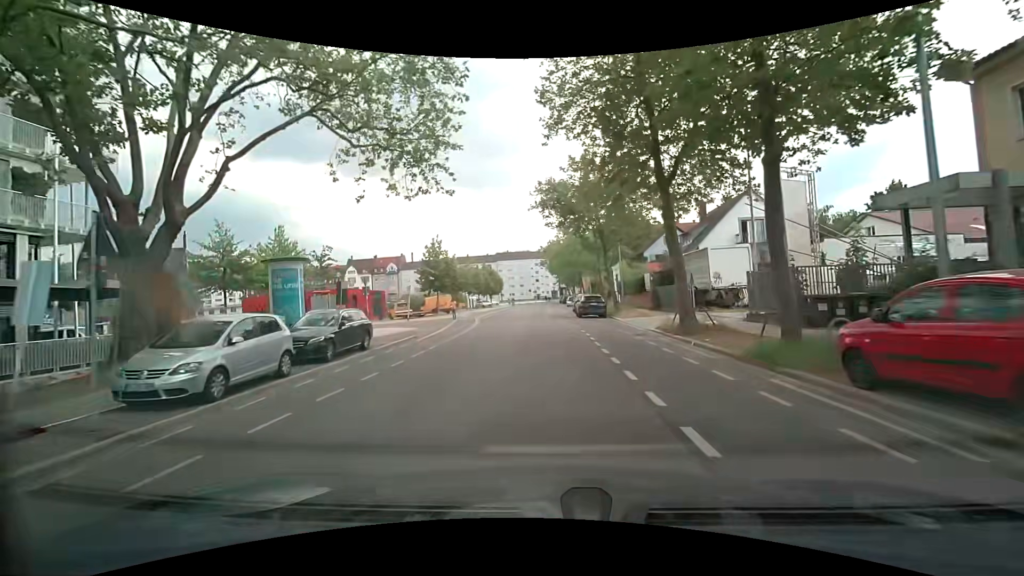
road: tertiary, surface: asphalt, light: Day
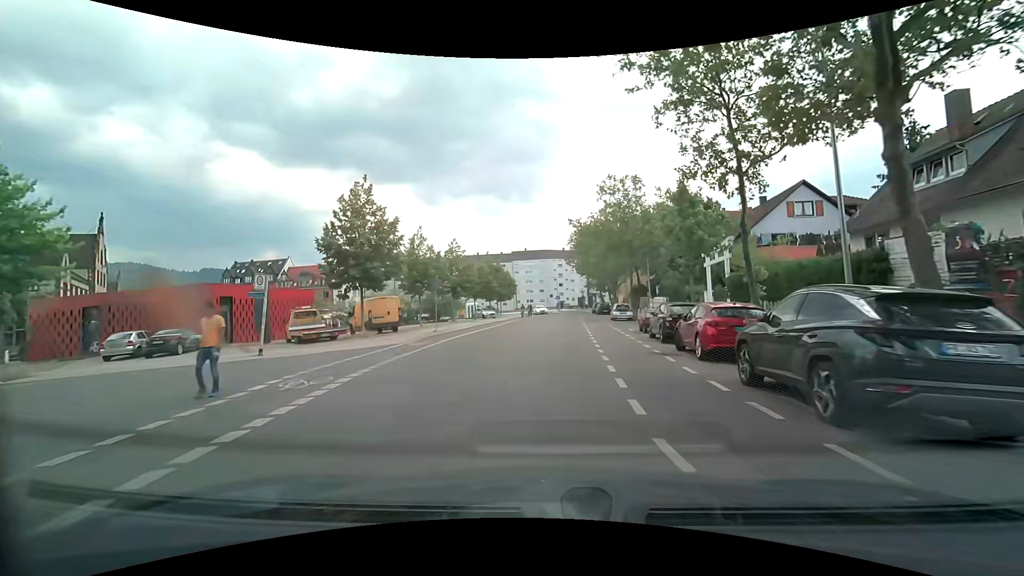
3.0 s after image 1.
(-0.9, +28.0) m; -3°
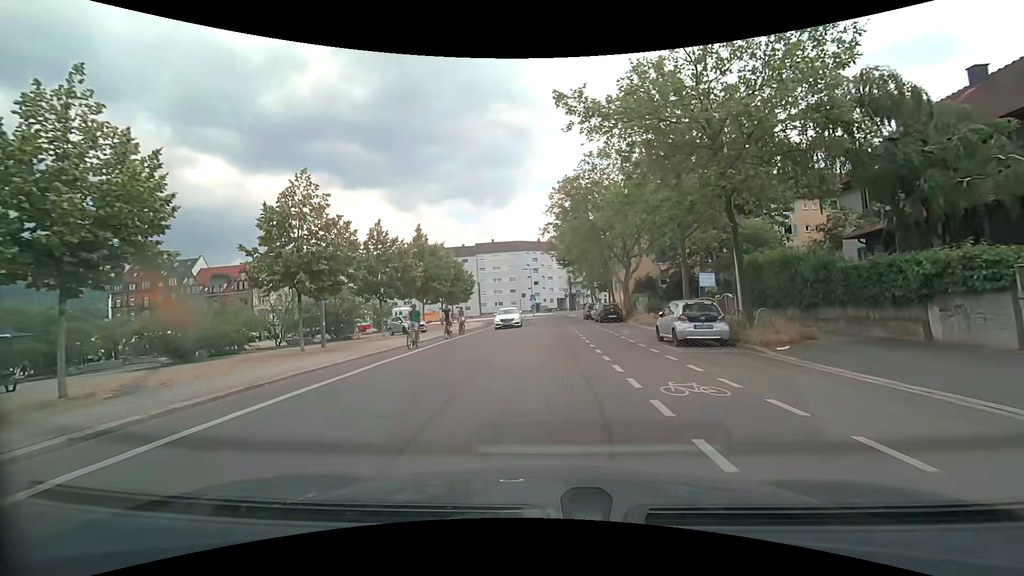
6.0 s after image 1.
(+0.6, +26.1) m; +3°
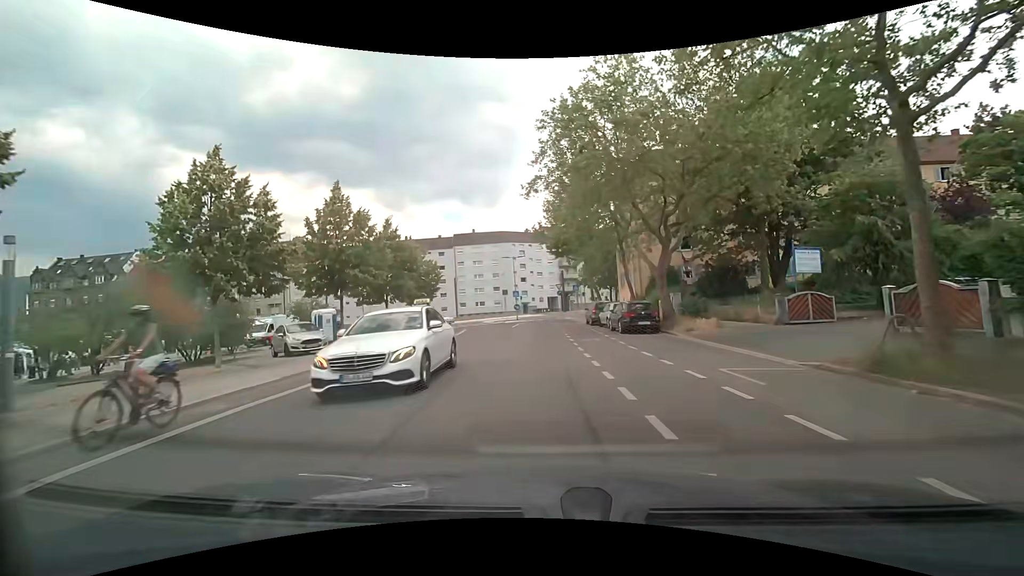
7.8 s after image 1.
(+0.1, +15.2) m; +1°
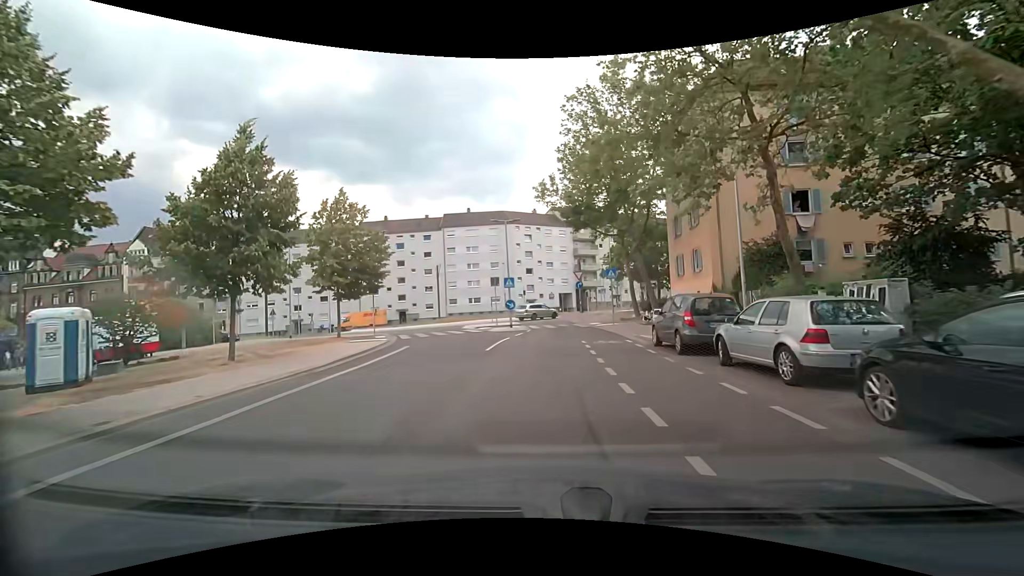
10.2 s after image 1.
(-0.2, +19.4) m; -1°
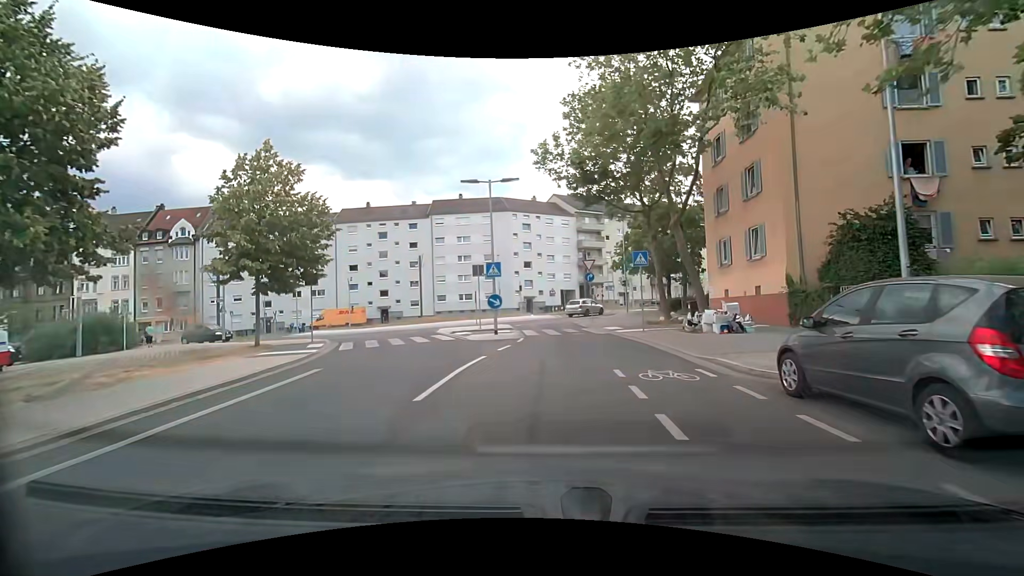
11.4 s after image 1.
(0.0, +8.4) m; 0°
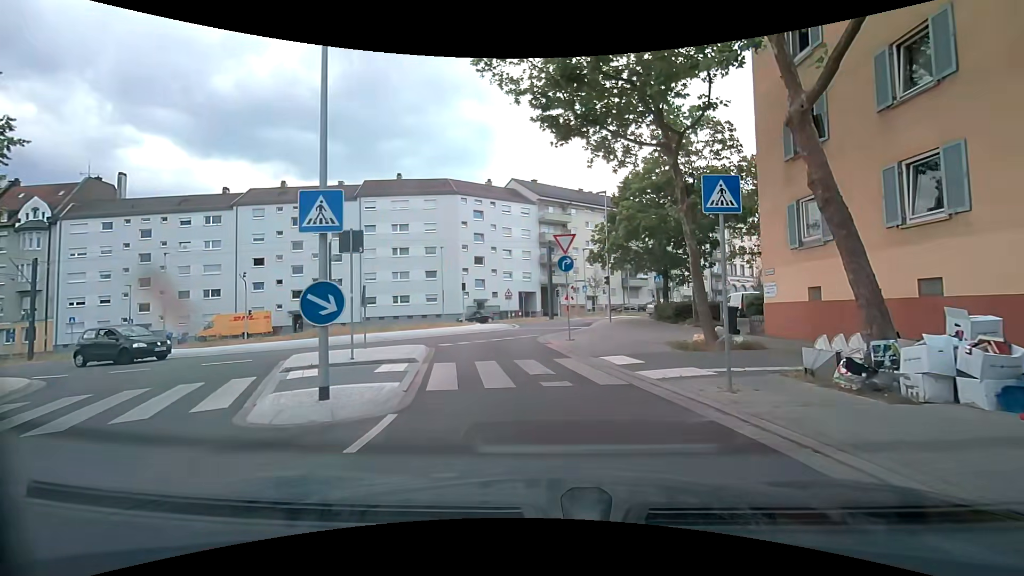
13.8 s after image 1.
(+0.3, +12.2) m; +5°
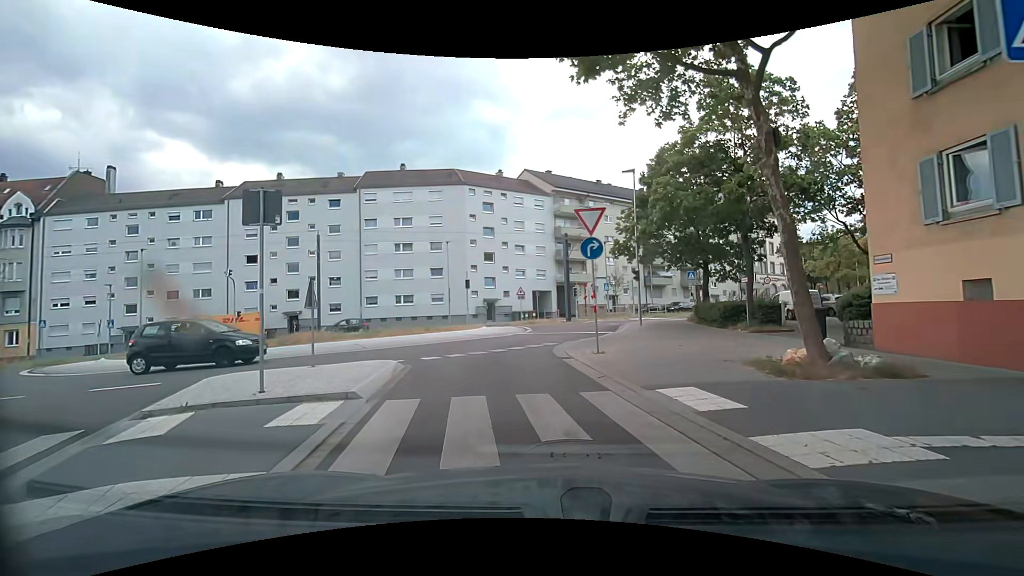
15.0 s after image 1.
(-0.1, +4.6) m; -2°
